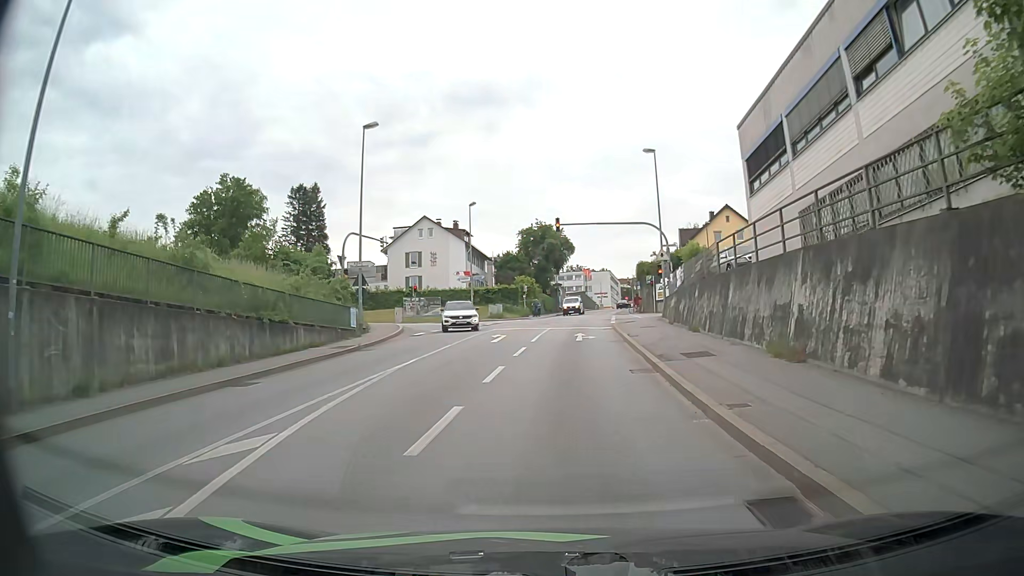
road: tertiary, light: Day
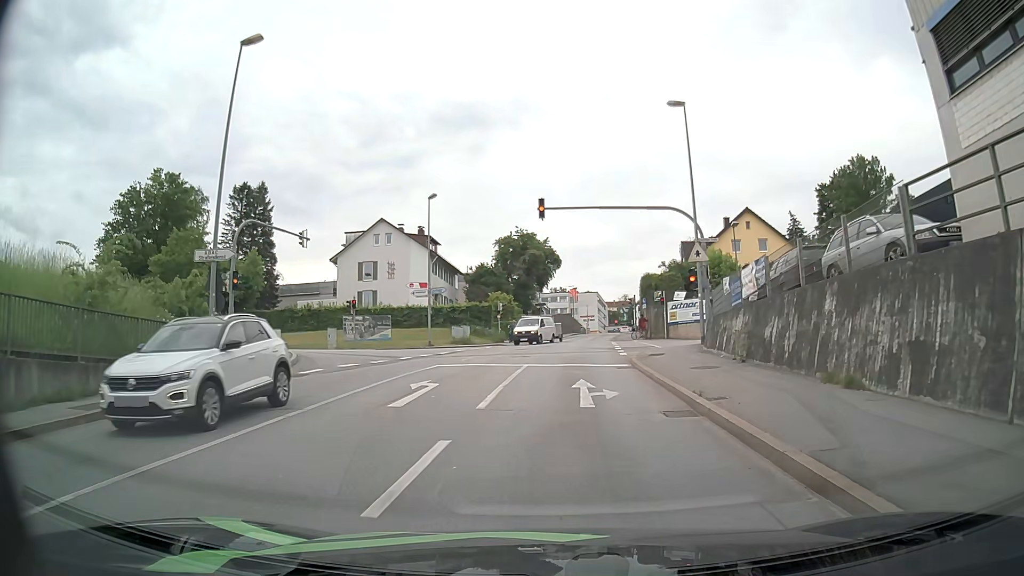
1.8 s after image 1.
(+0.2, +13.4) m; +1°
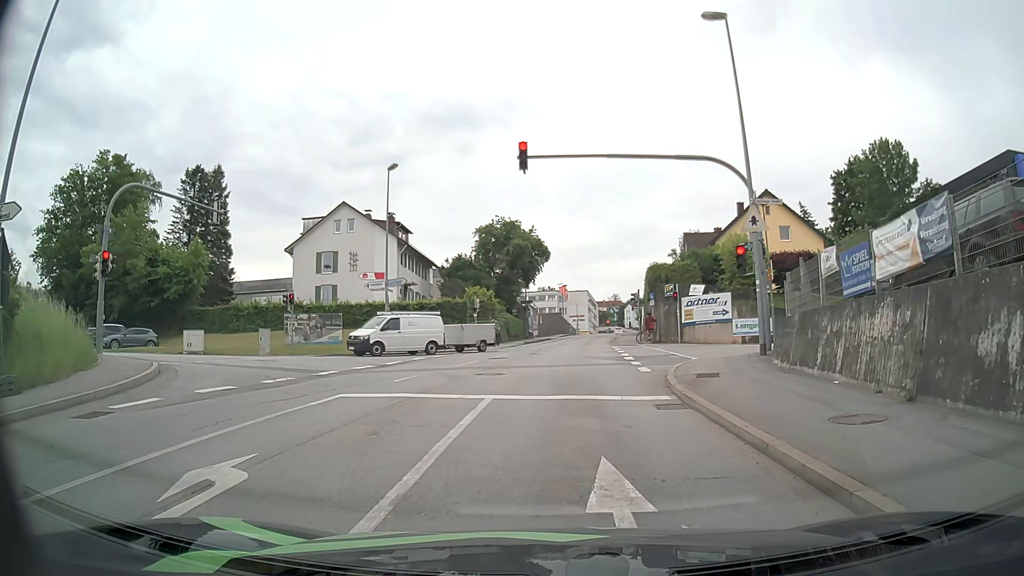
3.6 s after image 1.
(0.0, +8.6) m; +2°
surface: asphalt
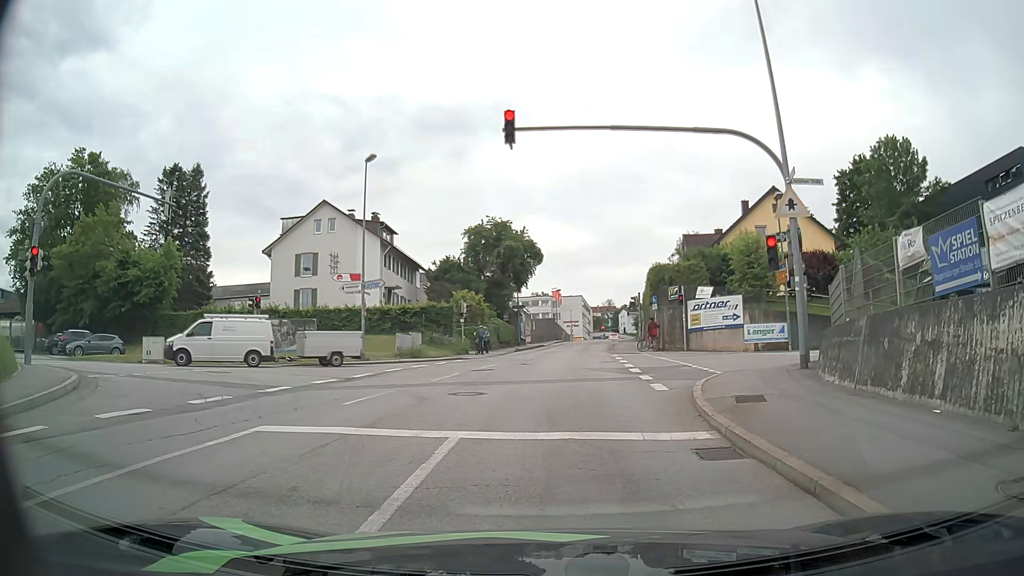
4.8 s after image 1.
(0.0, +3.3) m; +1°
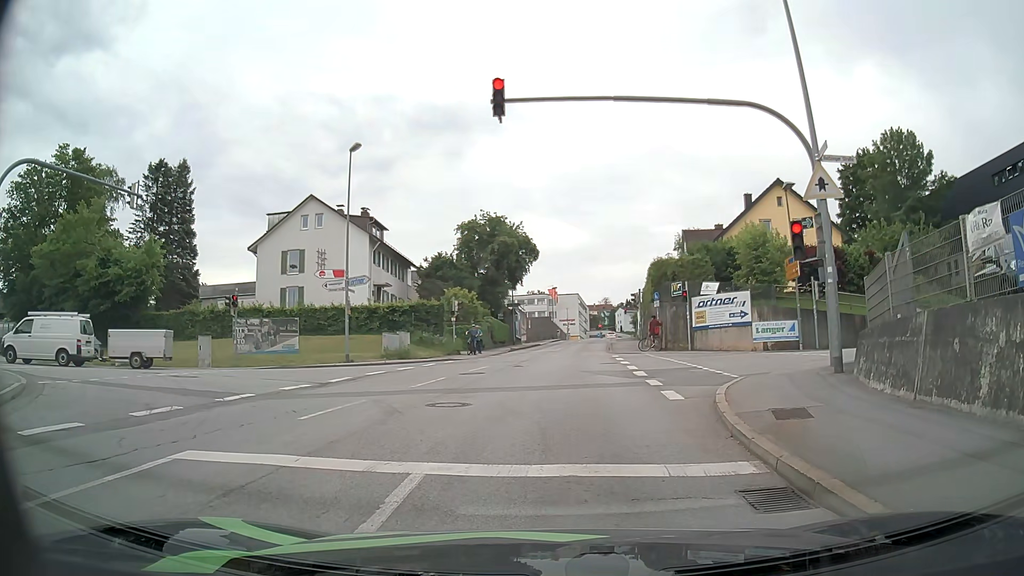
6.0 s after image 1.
(0.0, +2.0) m; 0°
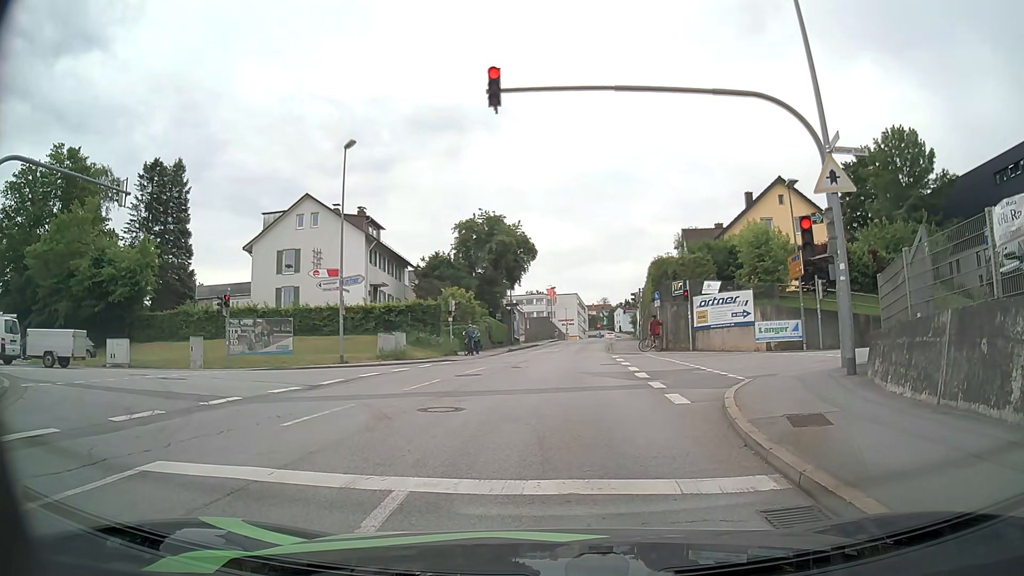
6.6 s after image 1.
(0.0, +0.6) m; 0°
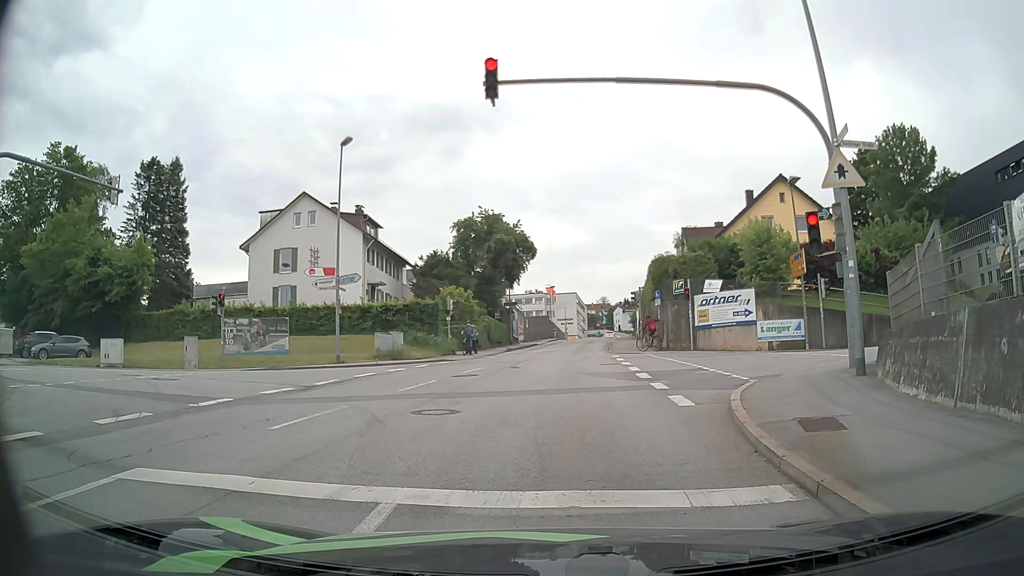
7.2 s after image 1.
(0.0, +0.4) m; 0°
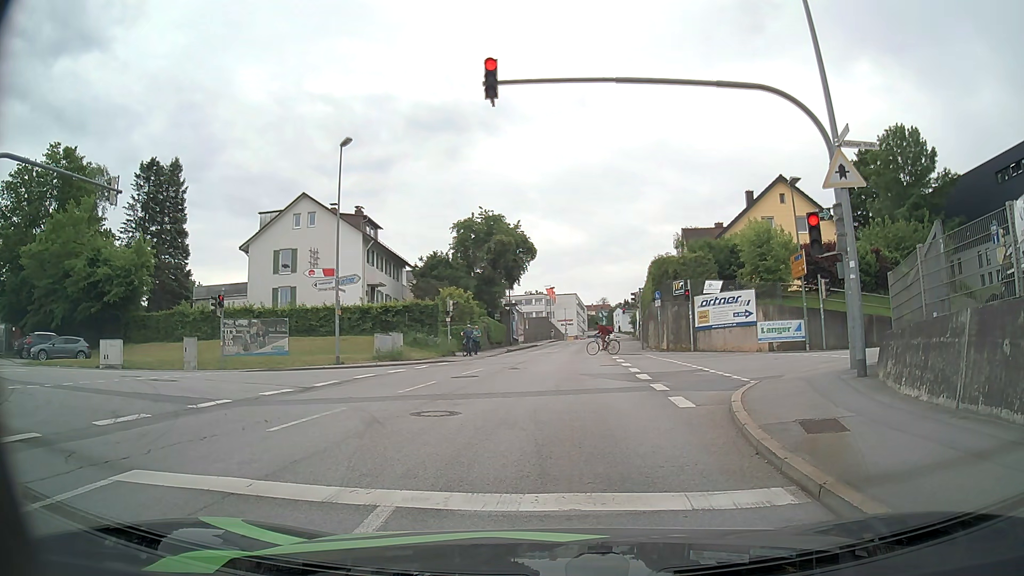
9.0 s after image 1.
(0.0, +0.2) m; 0°
